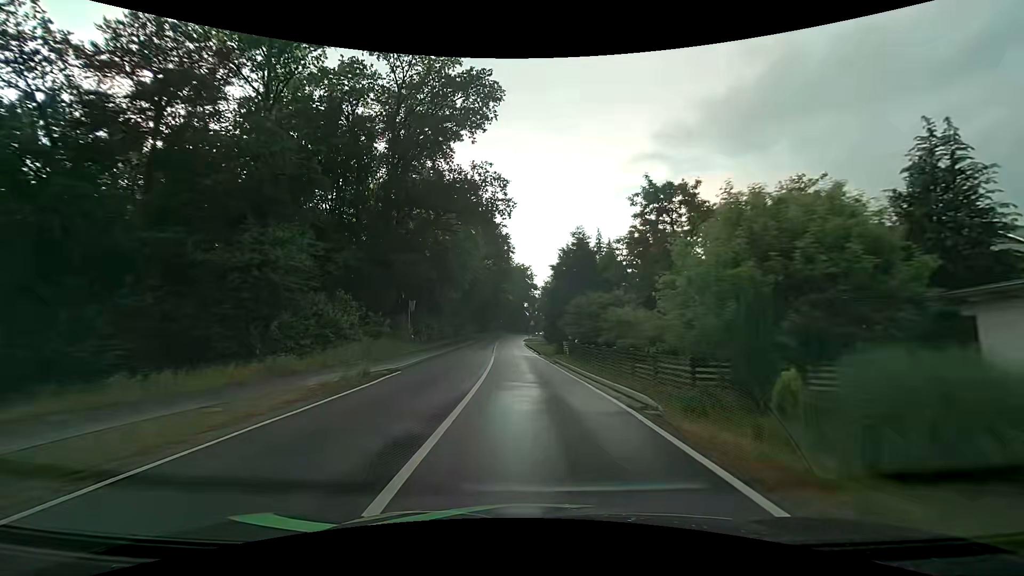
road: tertiary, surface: asphalt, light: Day
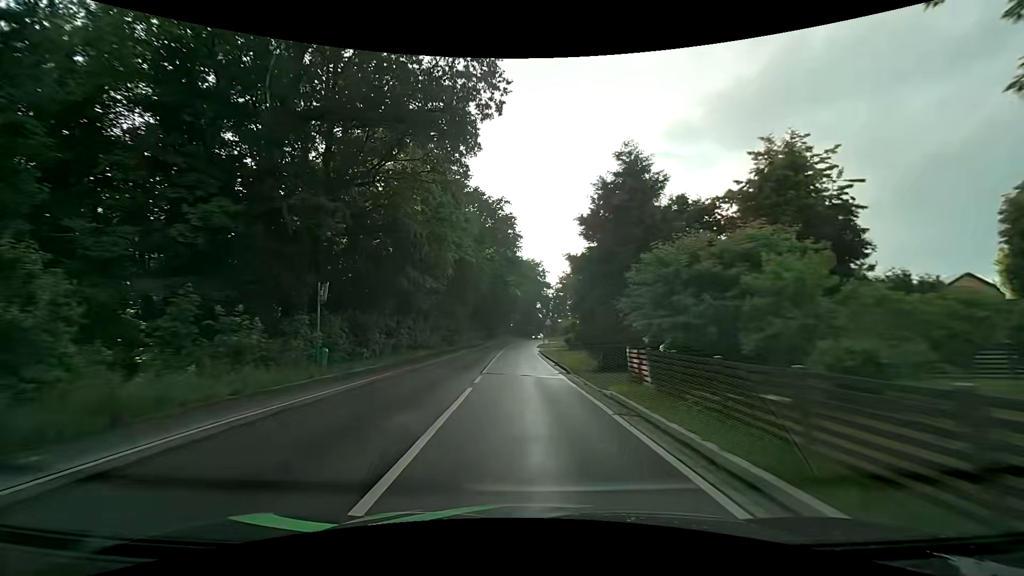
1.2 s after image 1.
(-0.3, +16.9) m; -2°
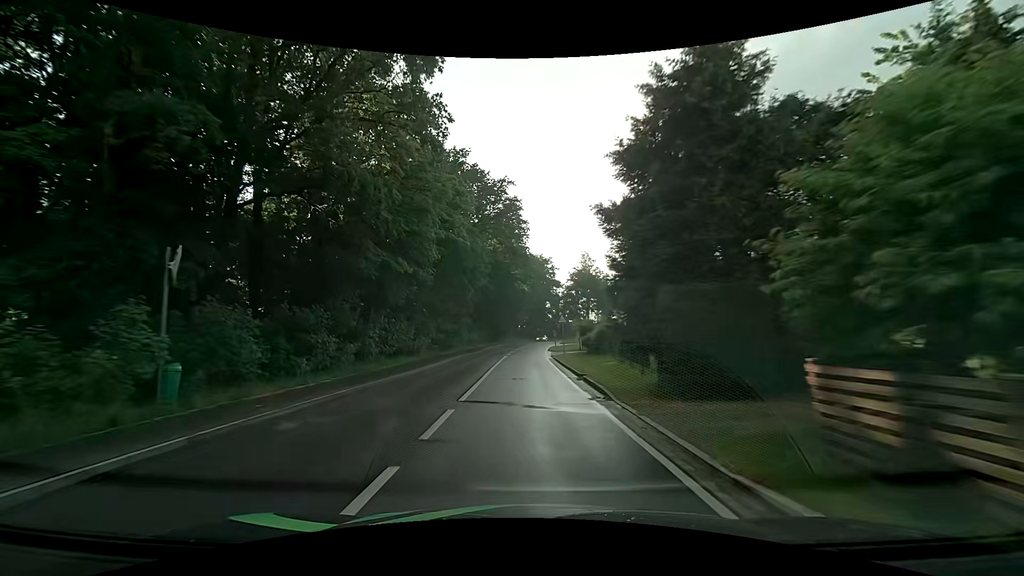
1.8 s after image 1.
(0.0, +8.4) m; -1°
(0, +10) (0, +20) (0, +30) (0, +40) (0, +50) (+1, +60) (+1, +70) (+2, +80) (+4, +90) (+6, +100) m
